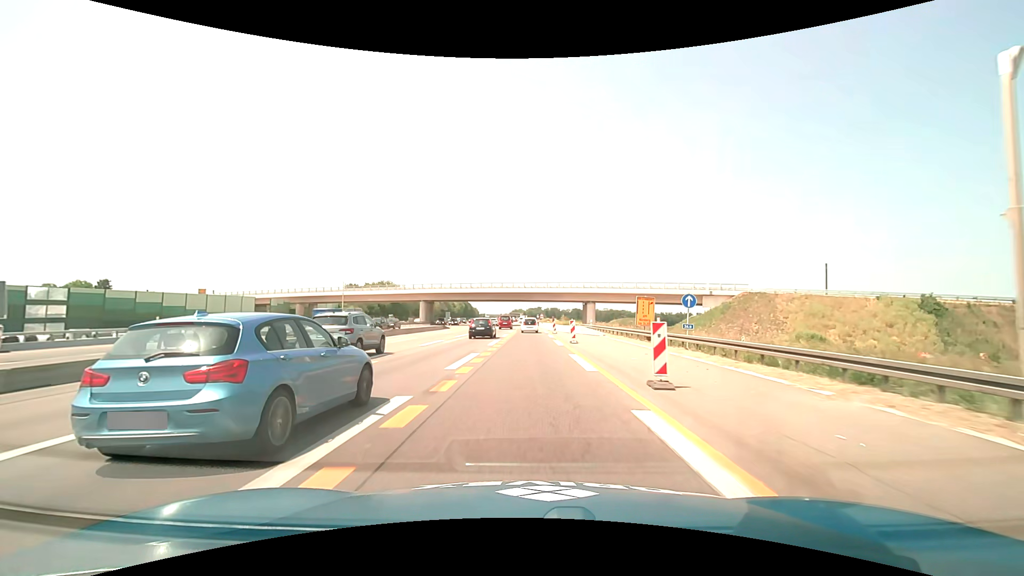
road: motorway_link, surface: asphalt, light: Day
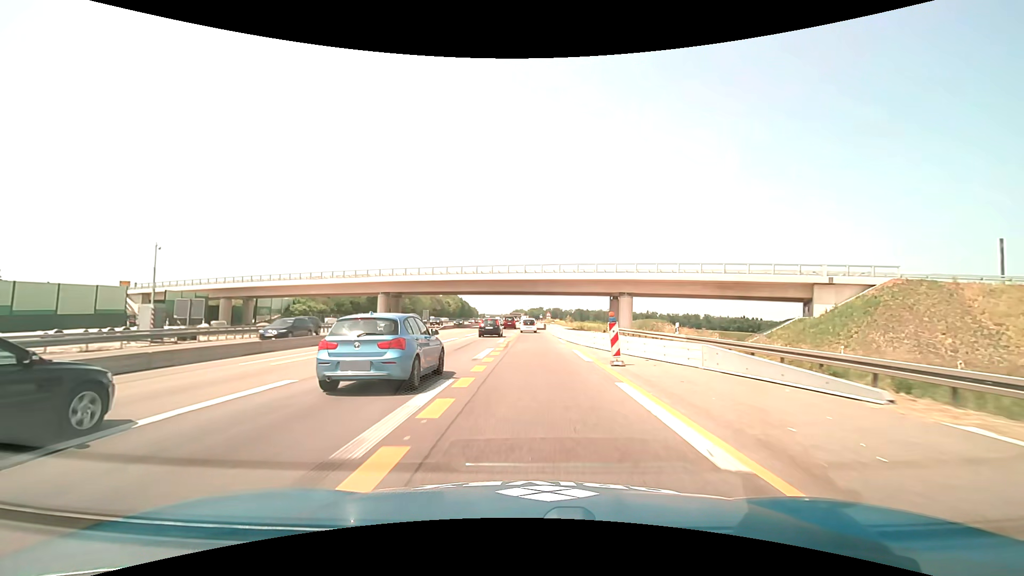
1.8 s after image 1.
(-0.1, +32.5) m; 0°
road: motorway
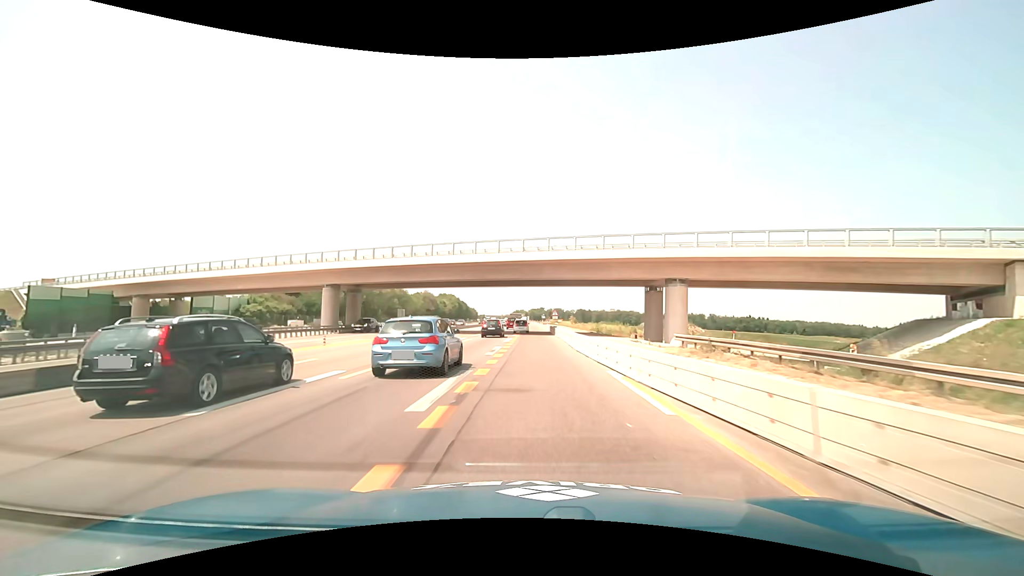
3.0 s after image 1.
(+0.1, +21.6) m; 0°
(0, +10) (0, +20) (-1, +30) (-1, +40) (-2, +50) (-2, +60) (-2, +70) (-3, +80) (-3, +90) (-3, +100) m
